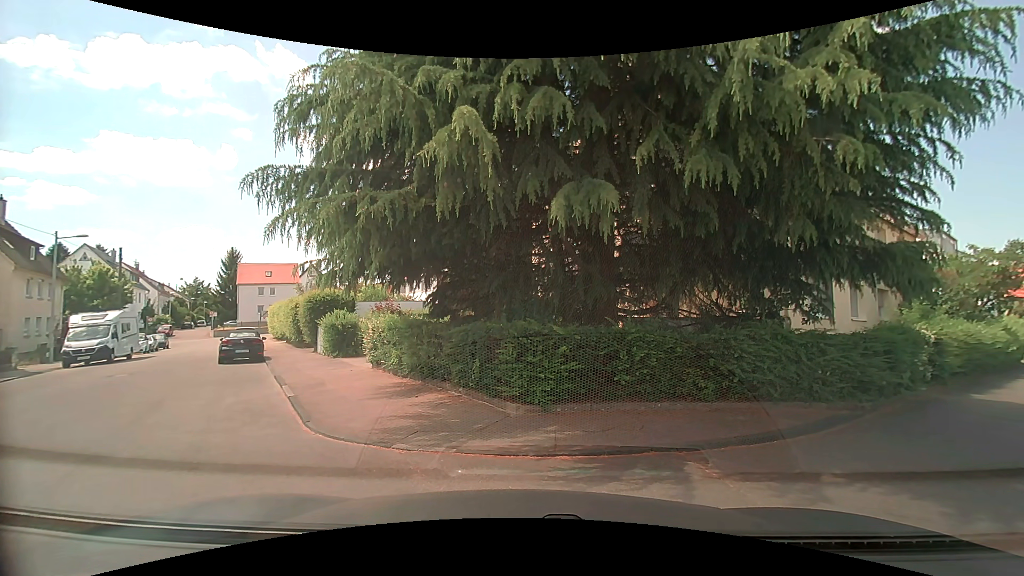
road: residential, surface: asphalt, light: Day
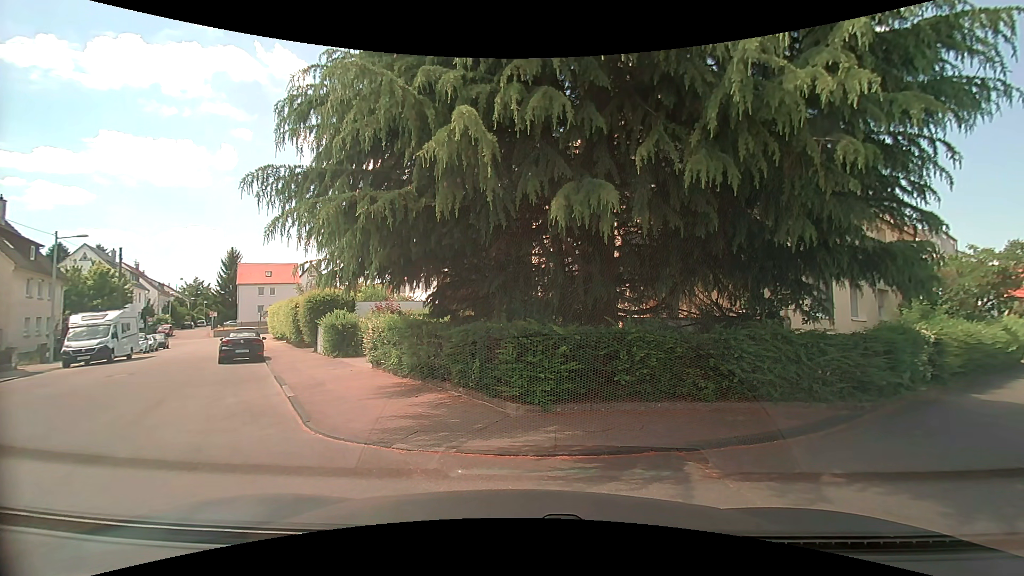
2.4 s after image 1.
(0.0, 0.0) m; 0°
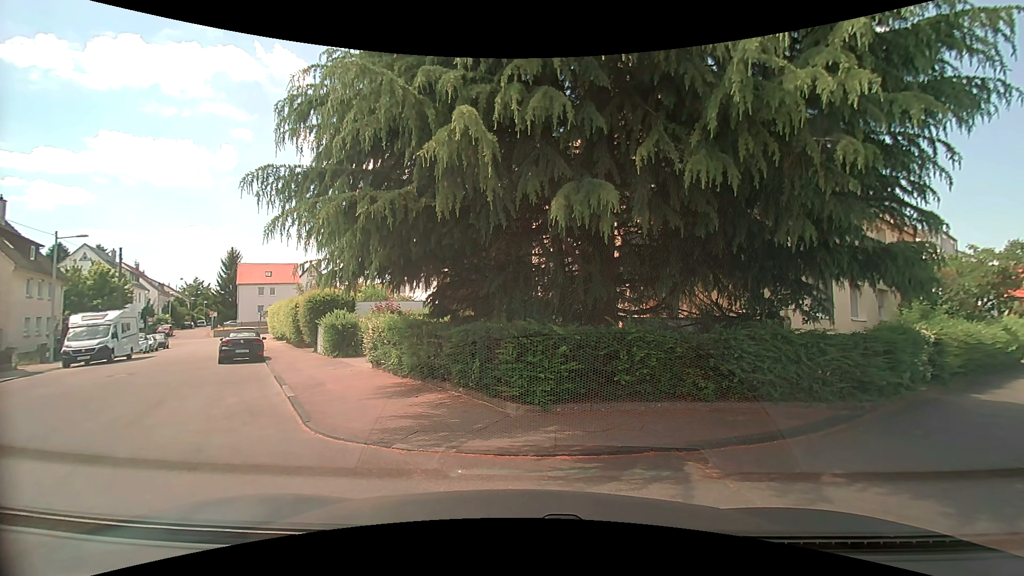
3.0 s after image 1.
(0.0, 0.0) m; 0°
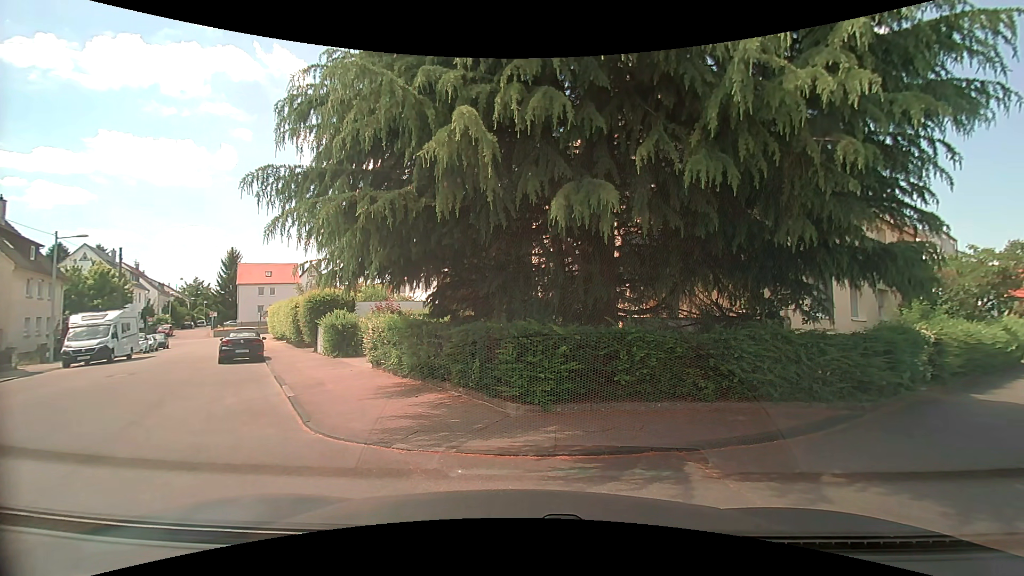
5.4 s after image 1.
(0.0, 0.0) m; 0°
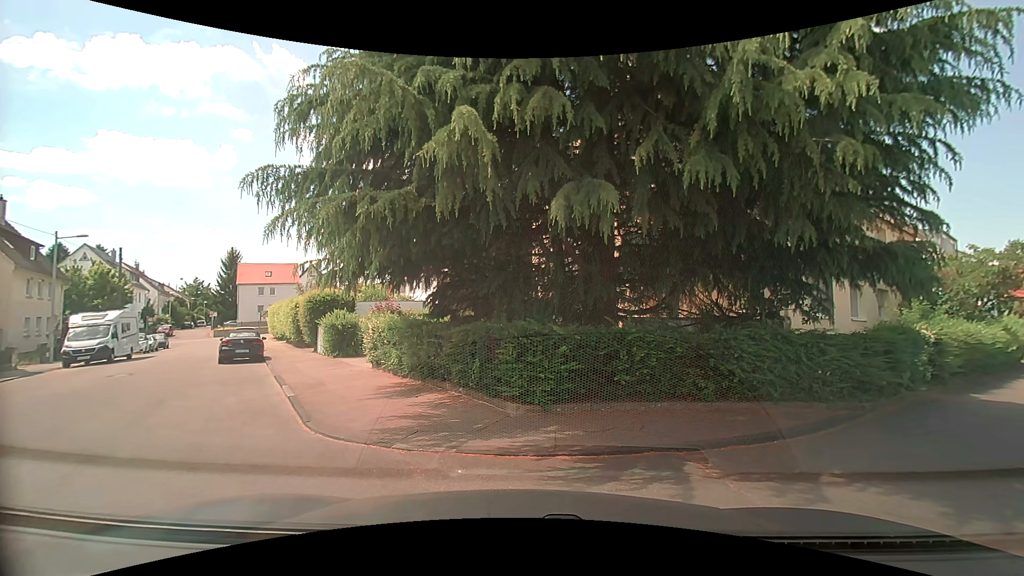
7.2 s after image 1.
(0.0, 0.0) m; 0°
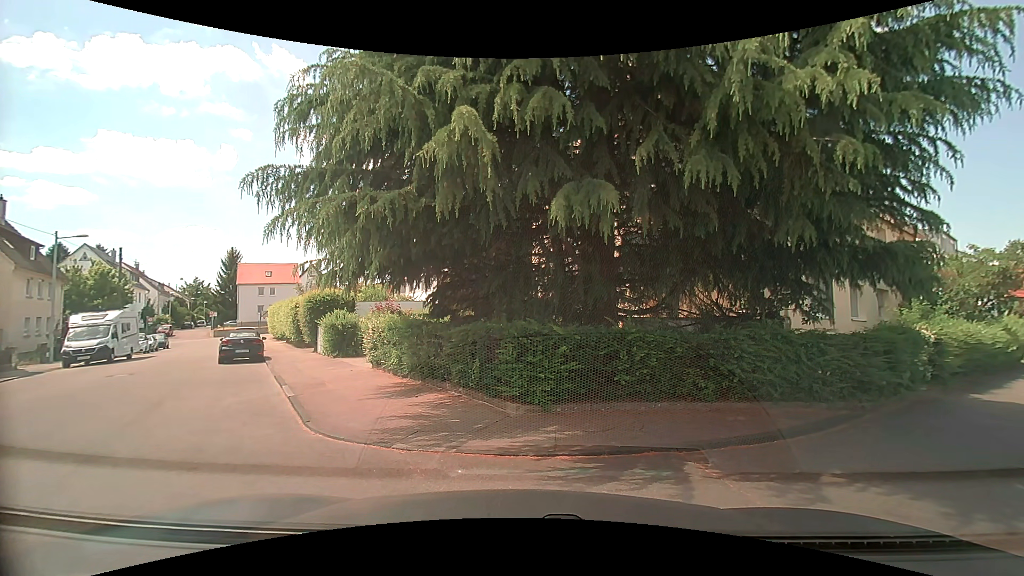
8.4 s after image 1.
(0.0, 0.0) m; 0°
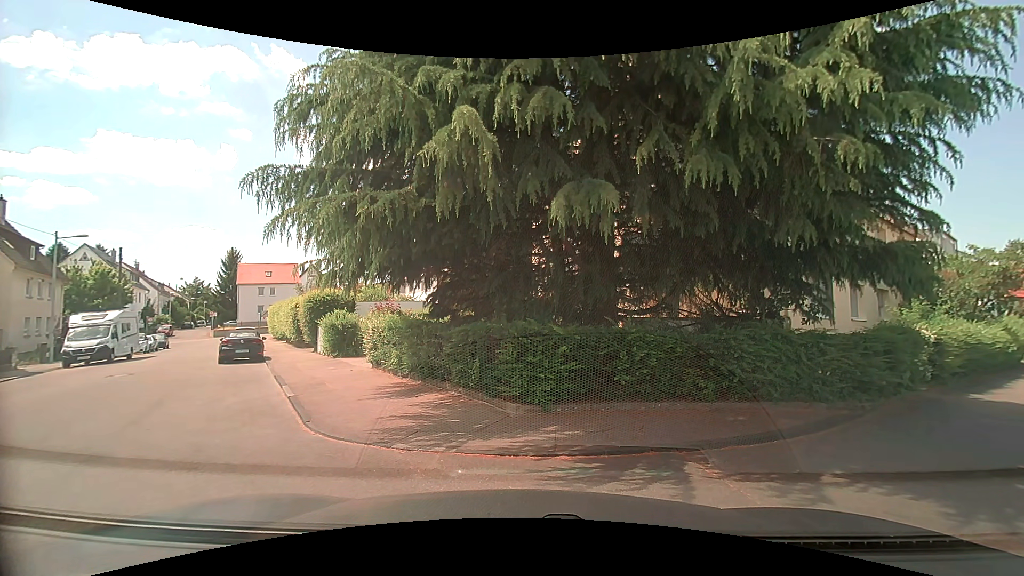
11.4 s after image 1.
(0.0, 0.0) m; 0°
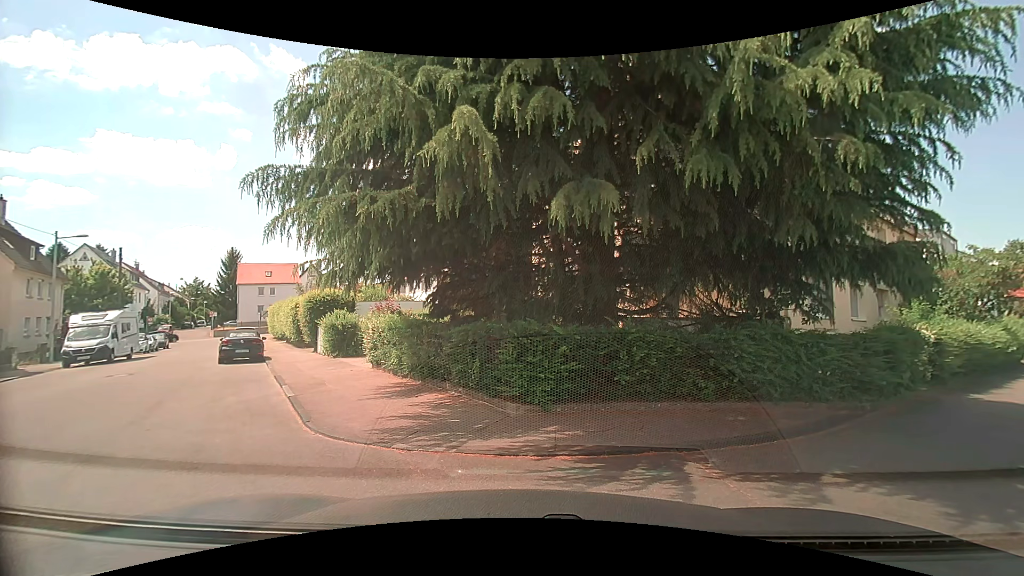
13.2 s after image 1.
(0.0, 0.0) m; 0°
